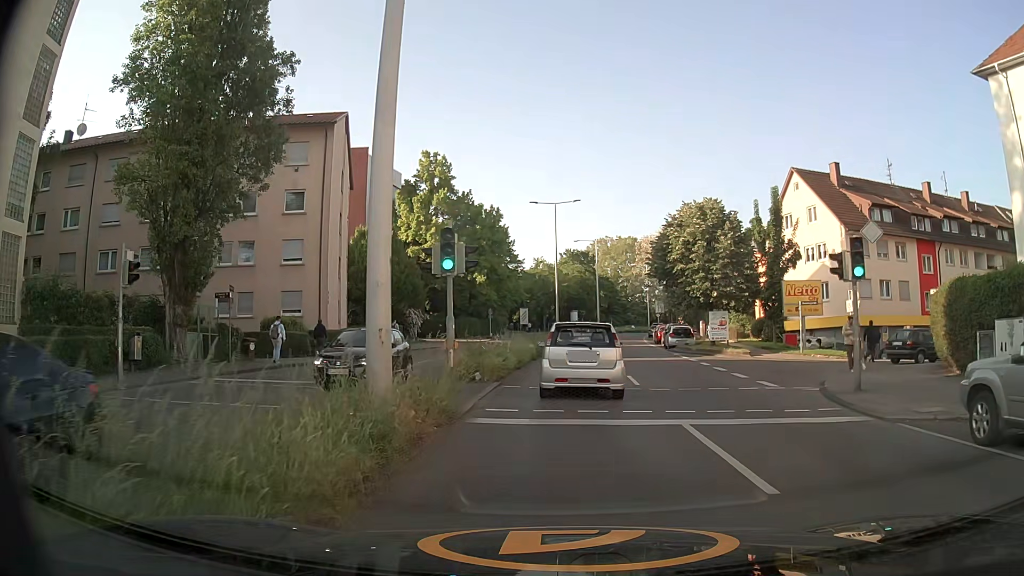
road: secondary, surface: asphalt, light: Day
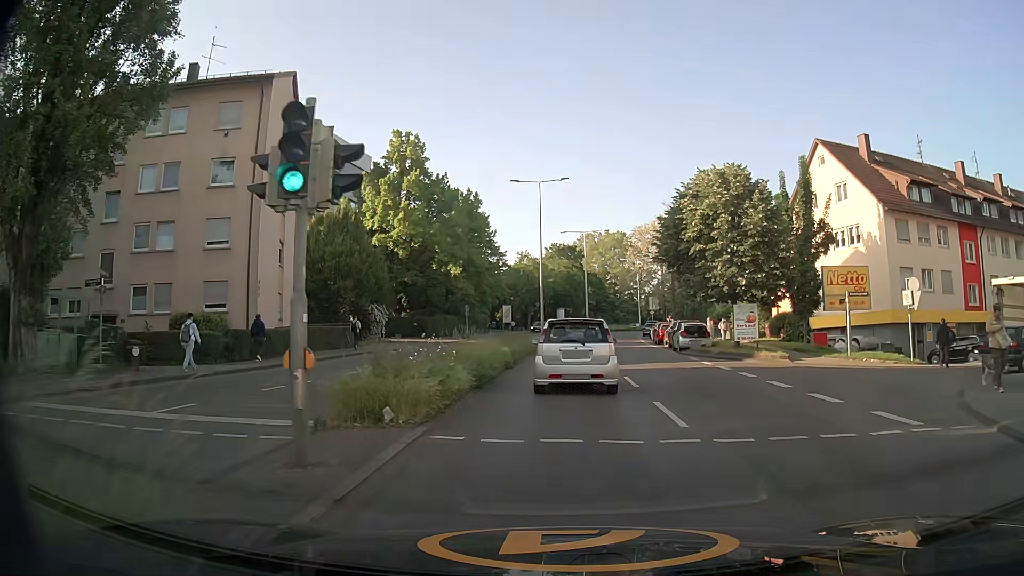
(+0.3, +8.0) m; +1°
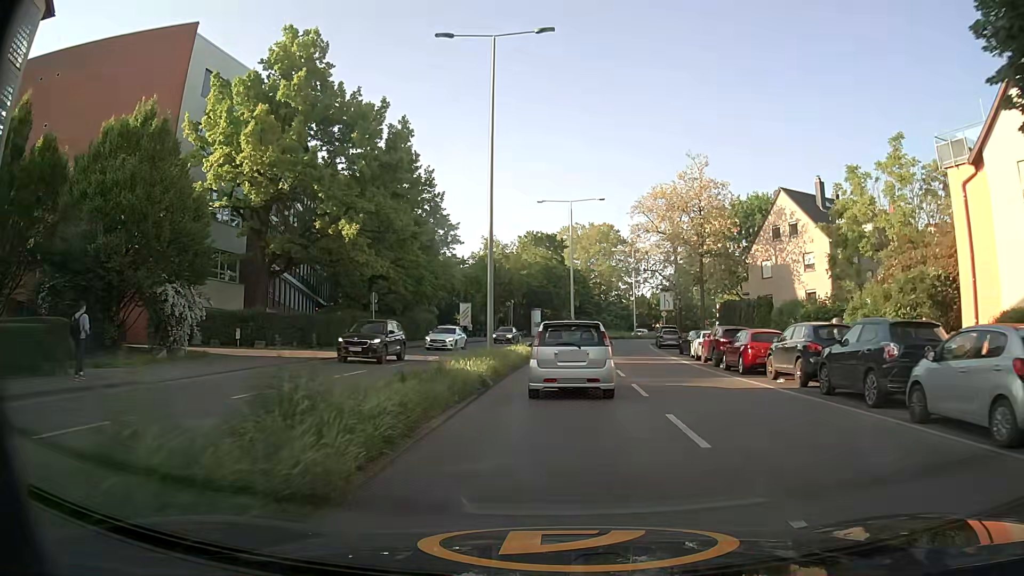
(+1.0, +25.9) m; +3°
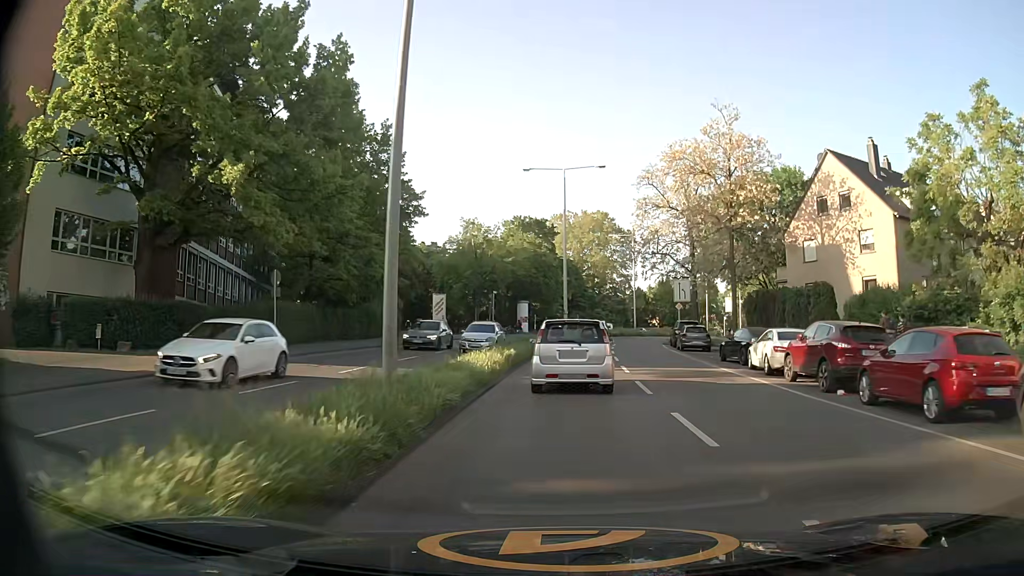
(0.0, +12.2) m; +1°
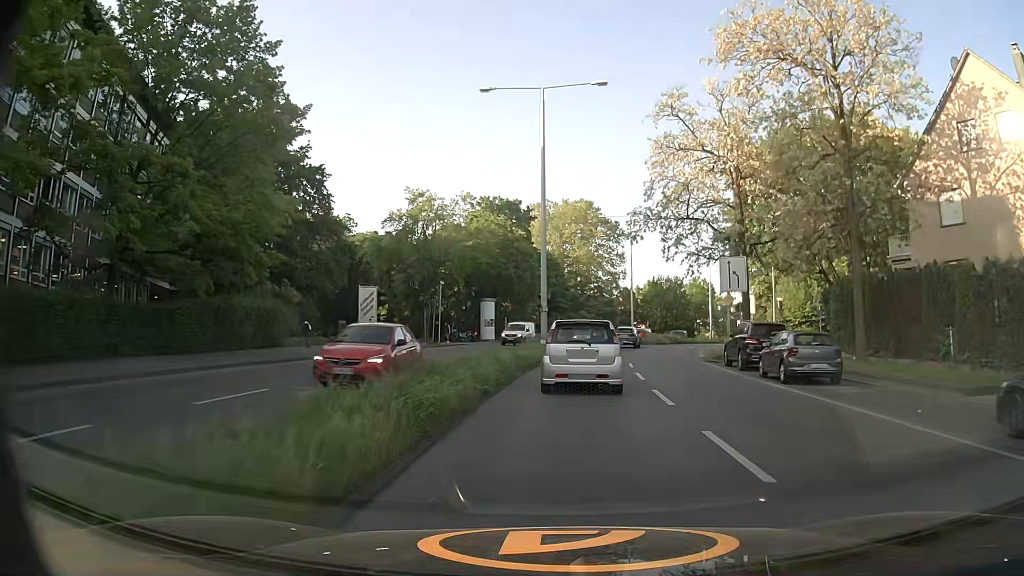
(+0.2, +20.1) m; +2°
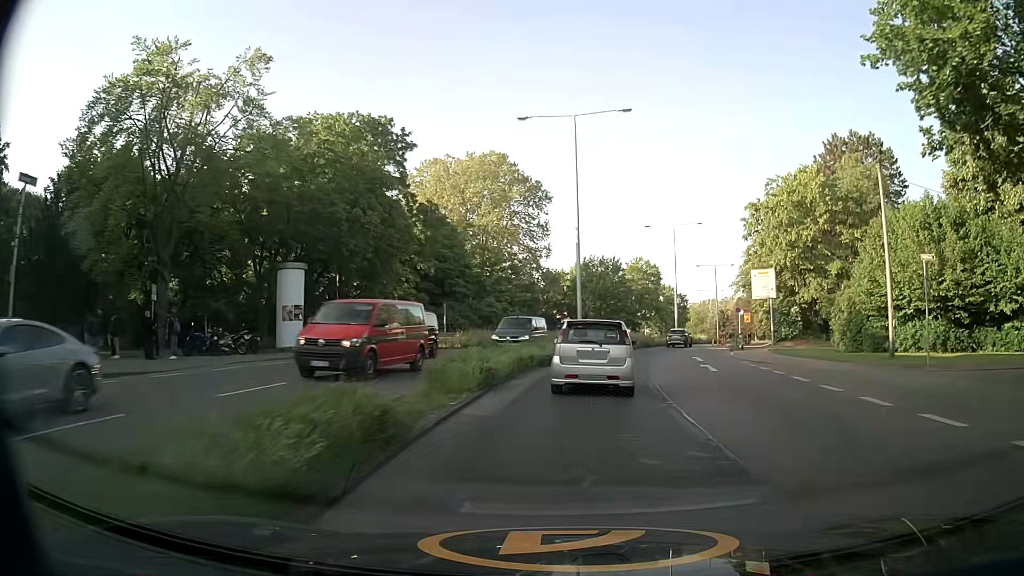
(+1.7, +34.0) m; +6°
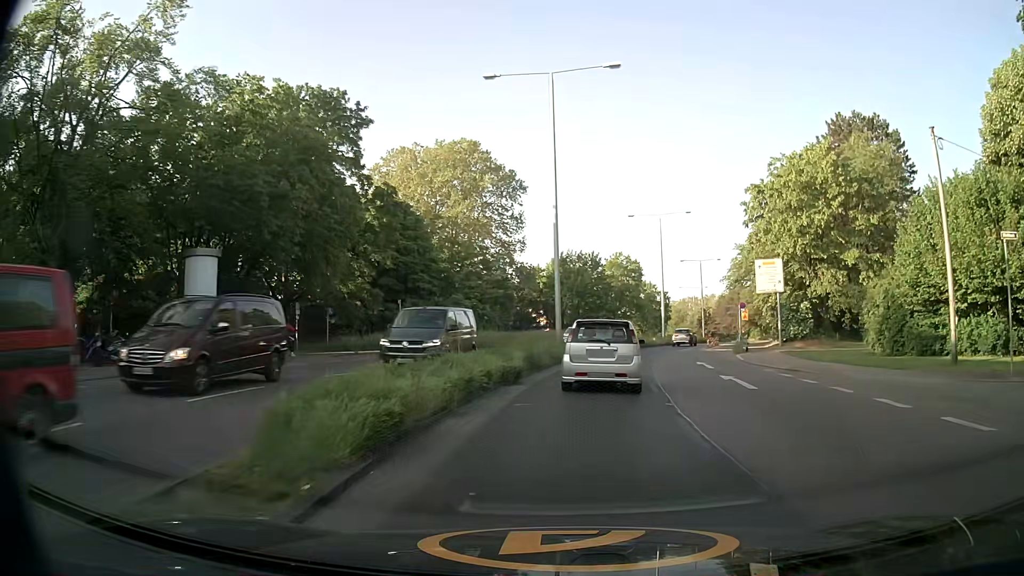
(+0.2, +6.9) m; +3°
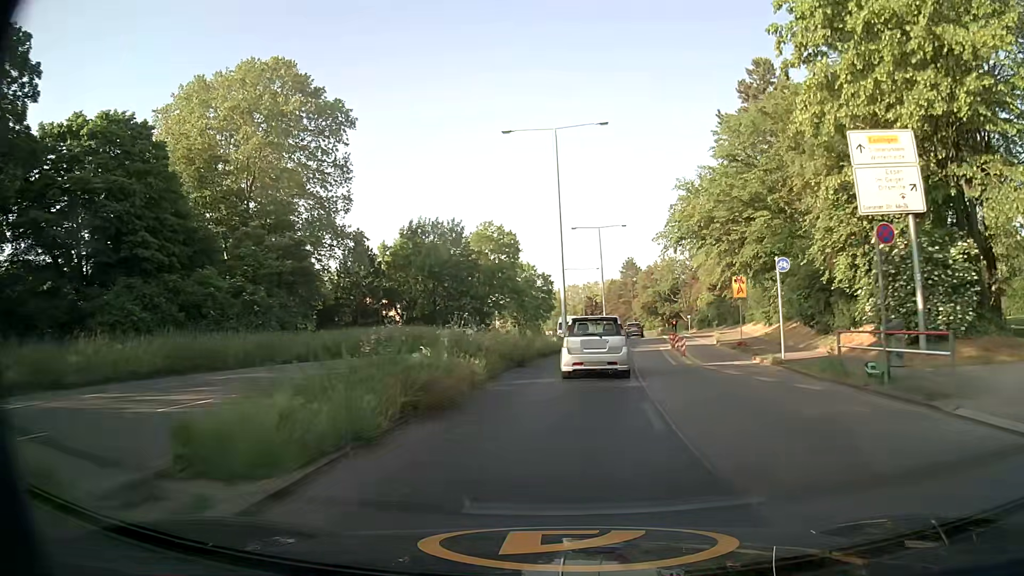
(+2.7, +29.3) m; +10°
(0, +10) (+1, +20) (+2, +30) (+3, +40) (+5, +50) (+6, +60) (+8, +70) (+9, +79) (+10, +89) (+10, +99) m
